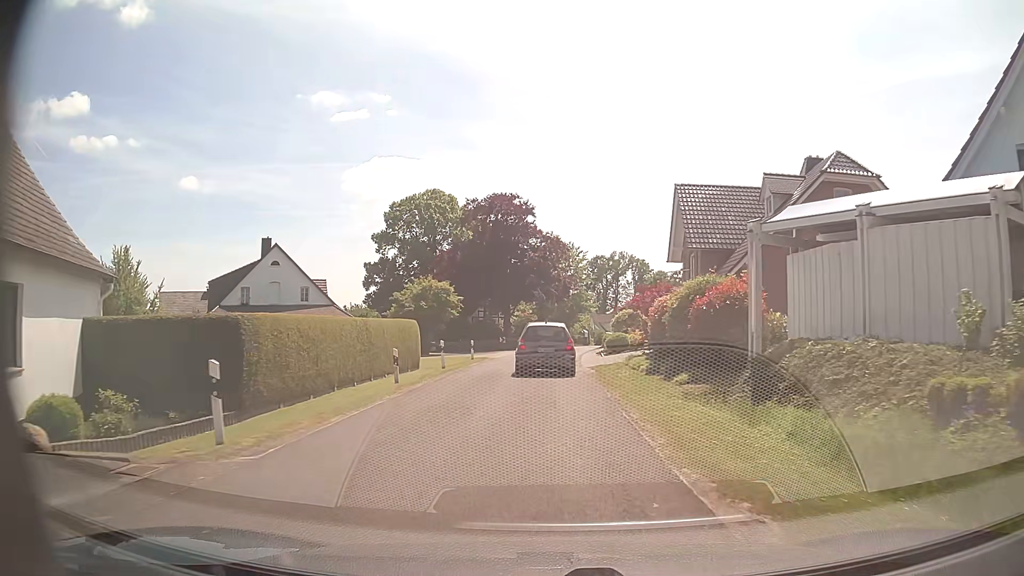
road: residential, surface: asphalt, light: Day
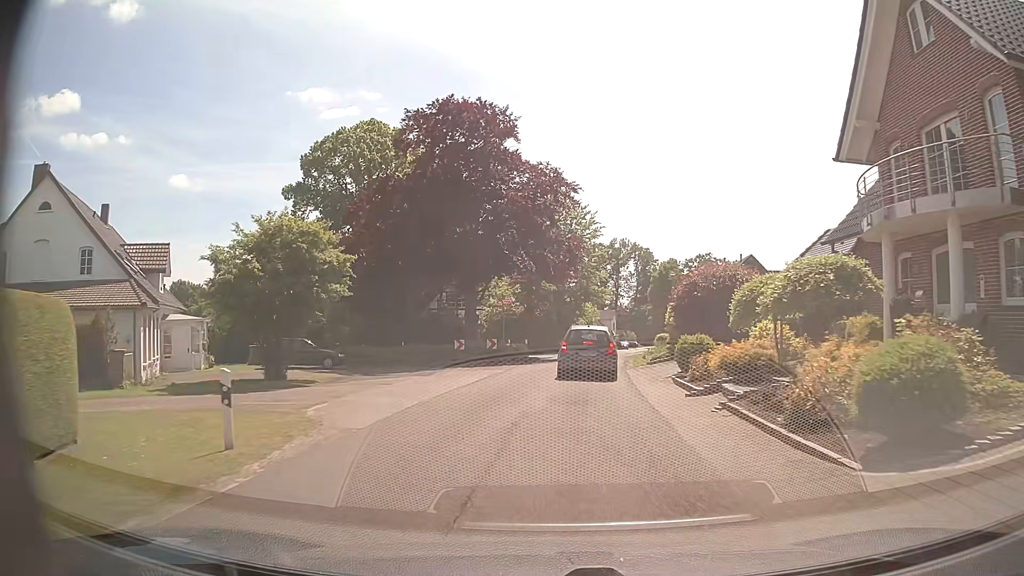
(-0.3, +27.3) m; +1°
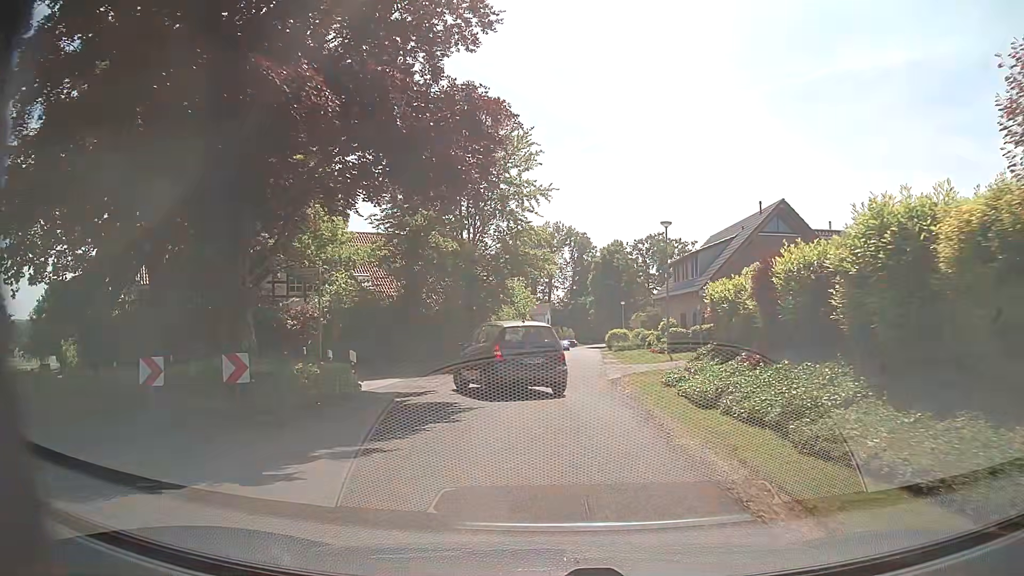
(+1.1, +23.9) m; +6°
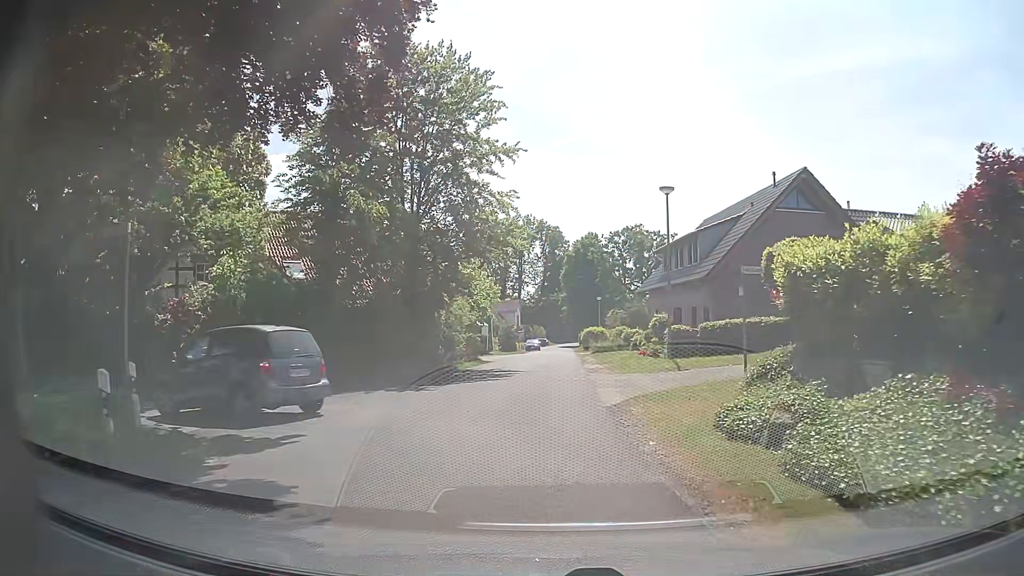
(+0.2, +7.4) m; +3°
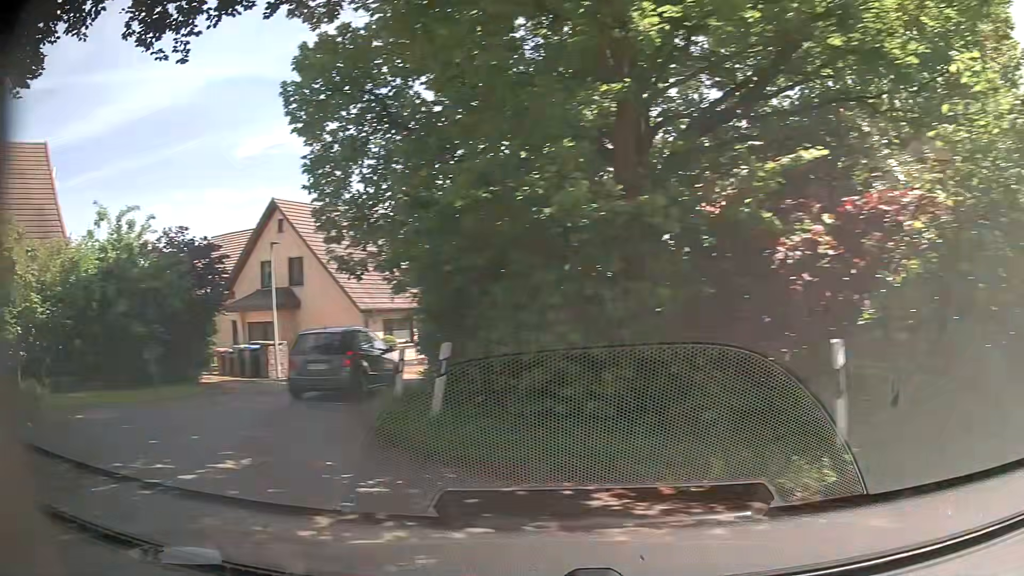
(-4.1, +12.5) m; -63°
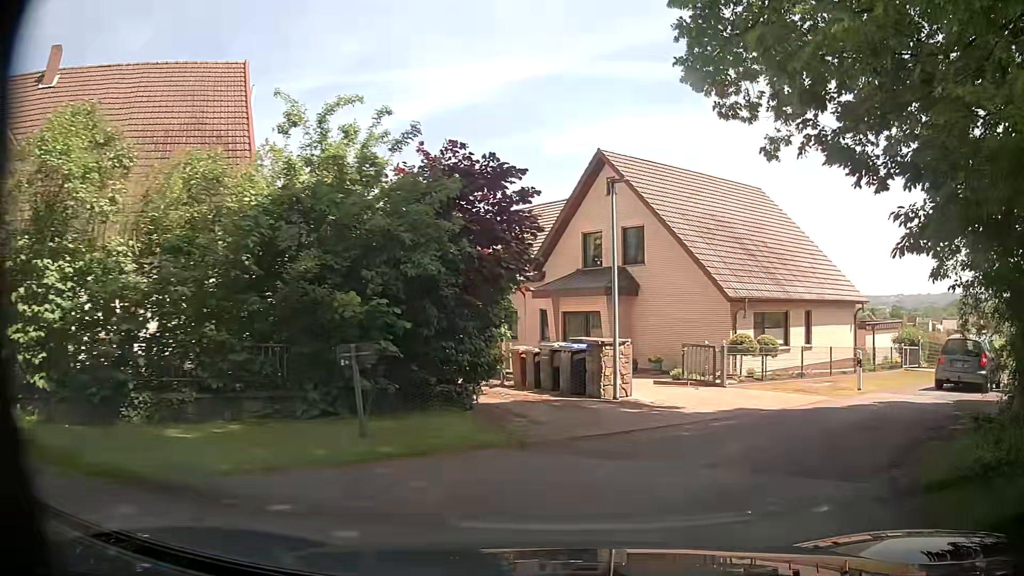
(-3.7, +8.3) m; -31°
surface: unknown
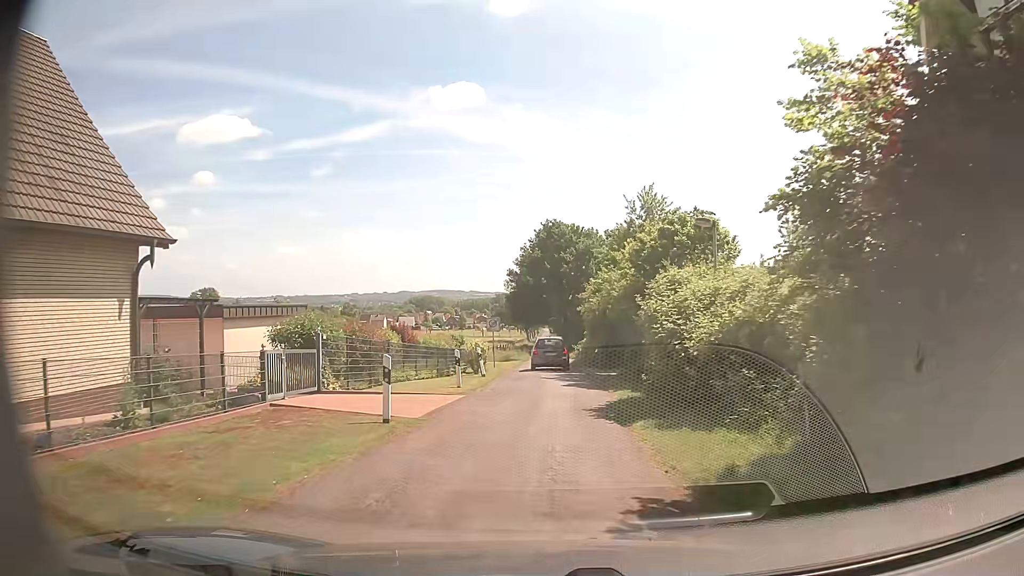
(+10.3, +16.7) m; +49°
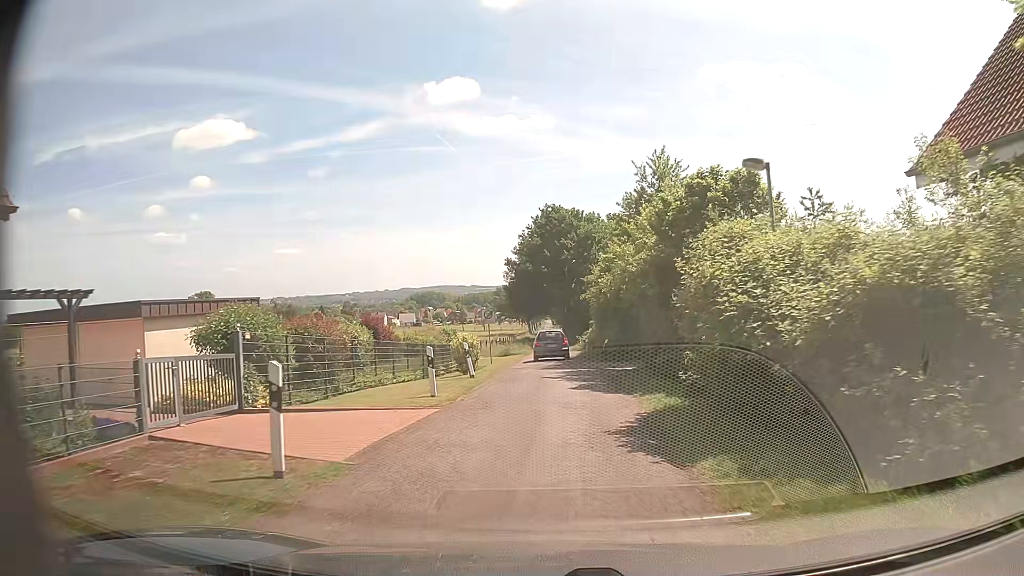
(-0.1, +4.8) m; -2°
(0, +10) (0, +20) (0, +30) (0, +40) (0, +50) (0, +60) (0, +70) (0, +80) (0, +90) (0, +100) m
